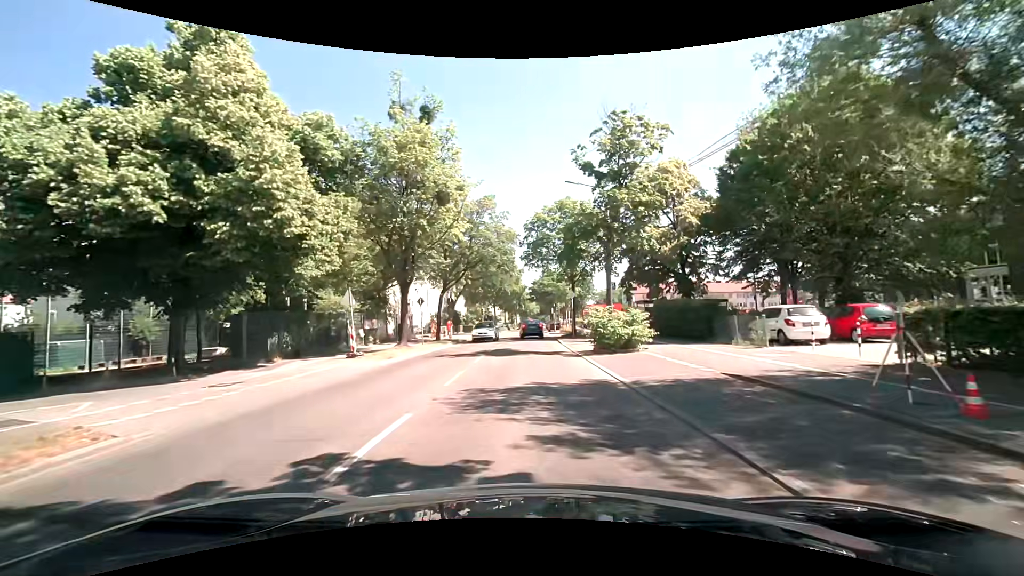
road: tertiary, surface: asphalt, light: Day
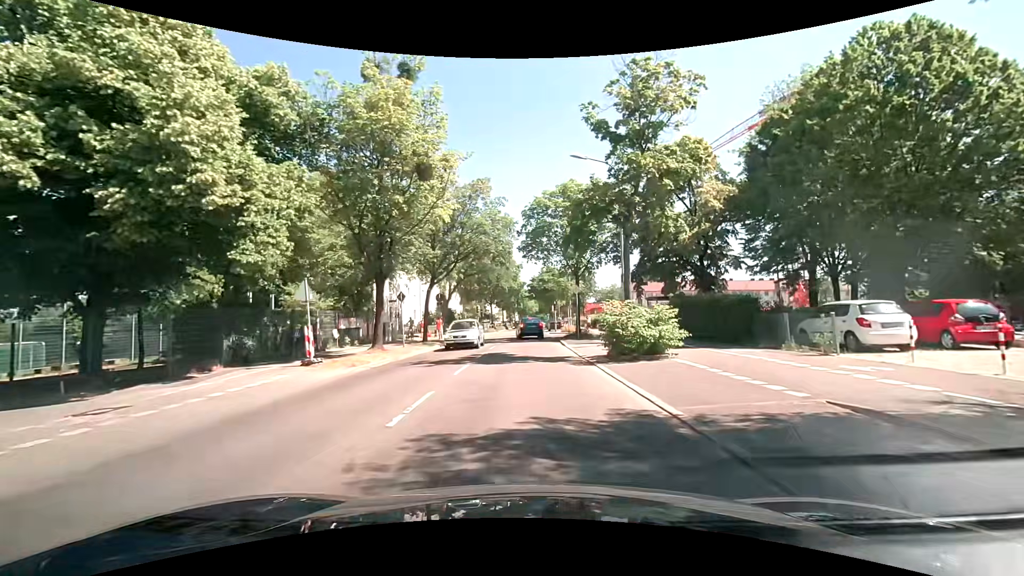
(0.0, +4.1) m; 0°
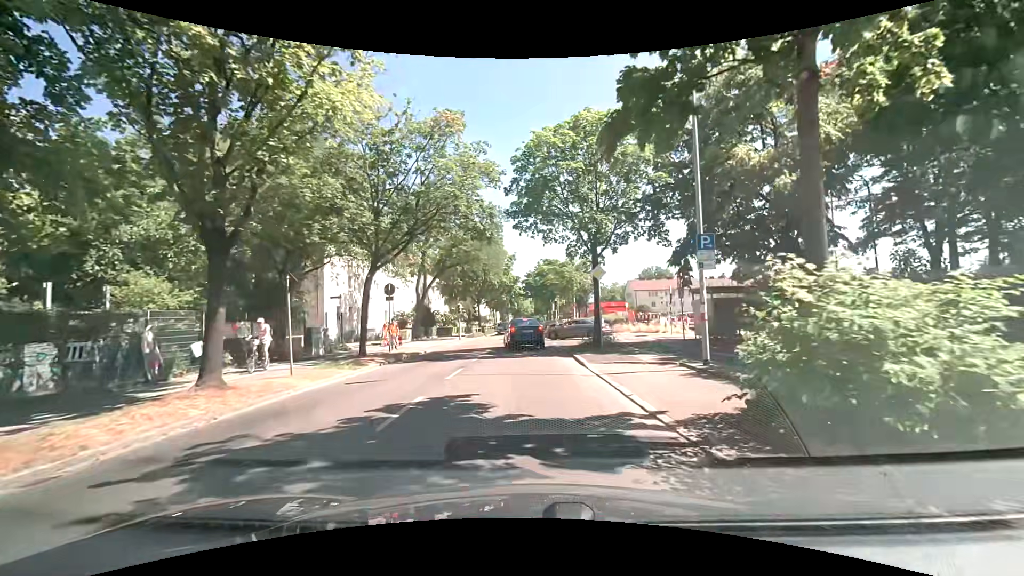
(-0.1, +11.1) m; +1°
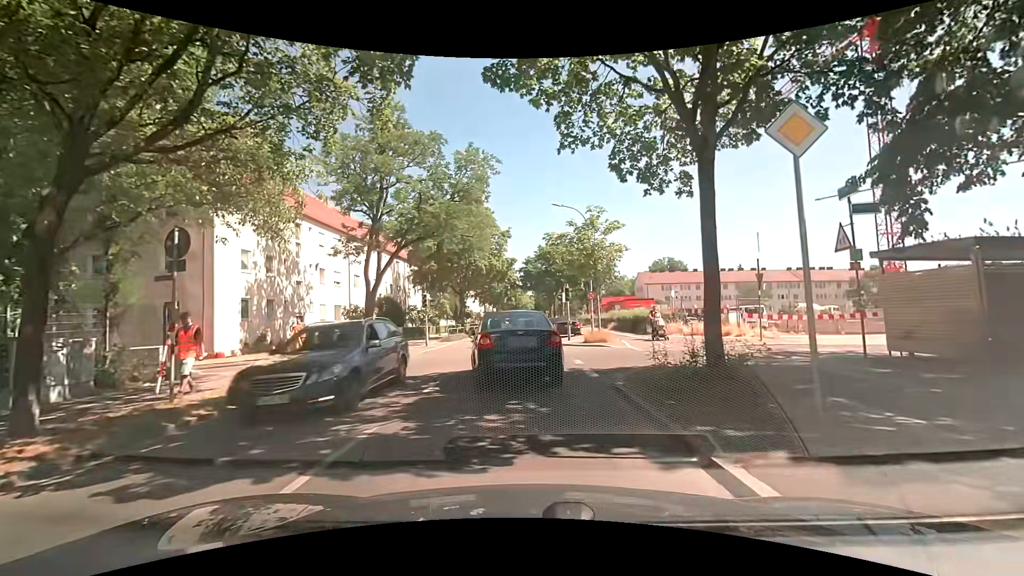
(-0.1, +13.6) m; -2°
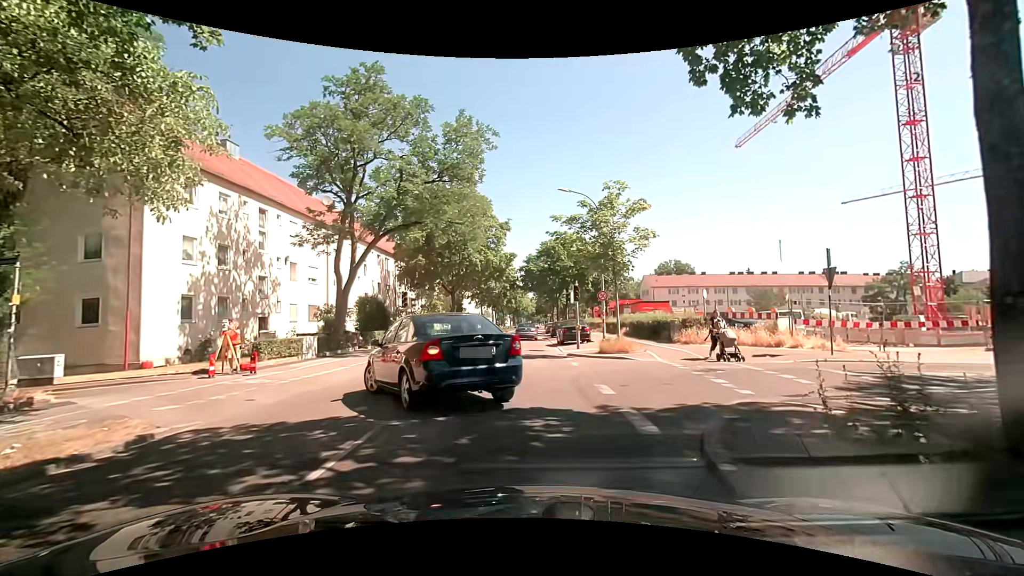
(+0.1, +4.9) m; -1°
